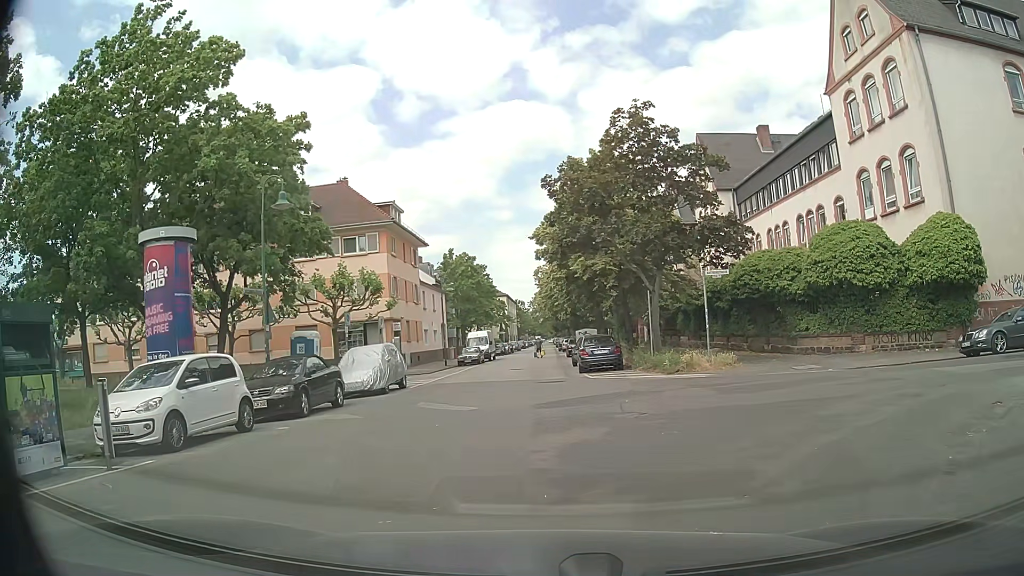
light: Day
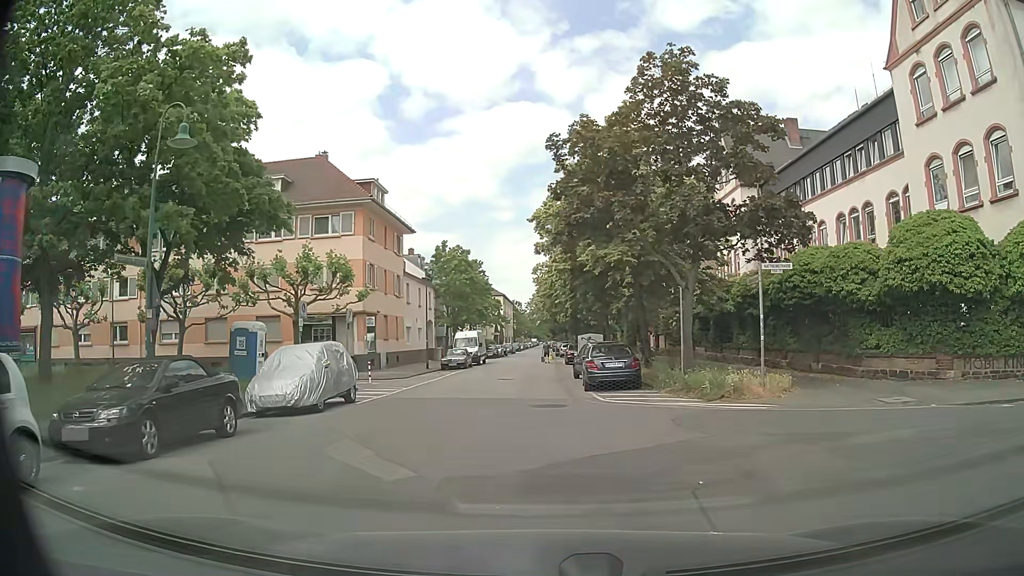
(+0.1, +6.3) m; +2°
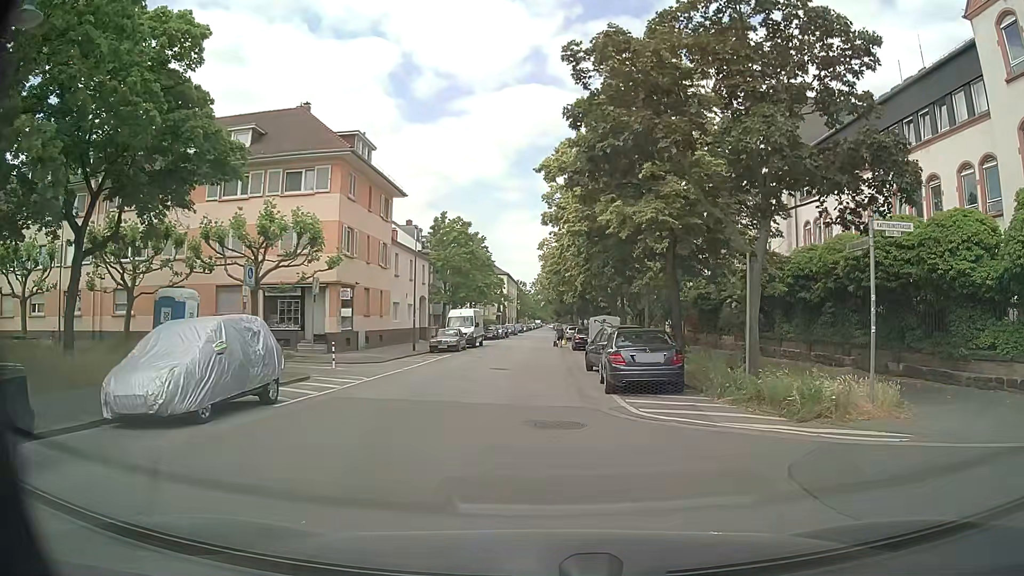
(-0.1, +5.9) m; 0°
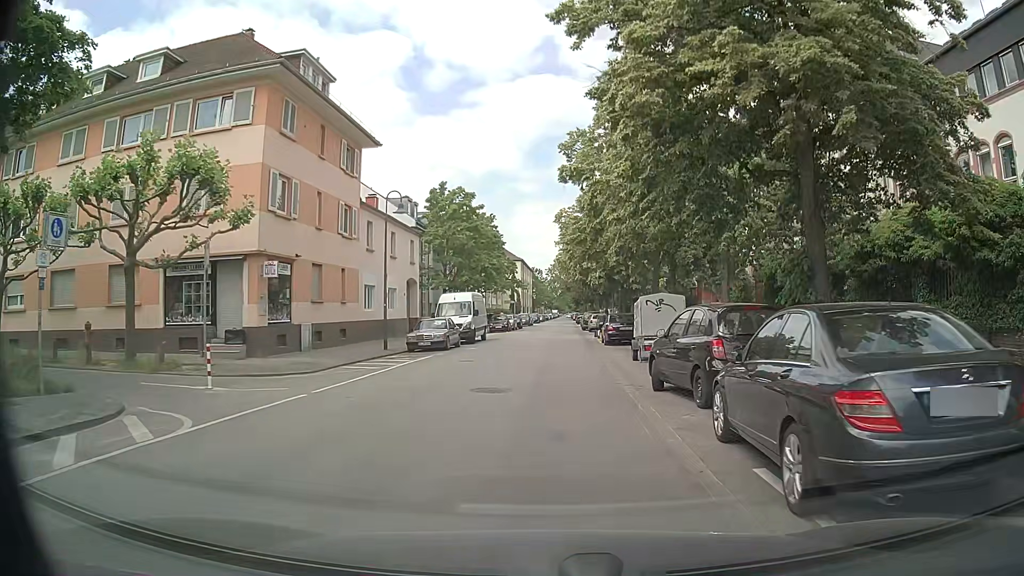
(-0.3, +10.8) m; -1°
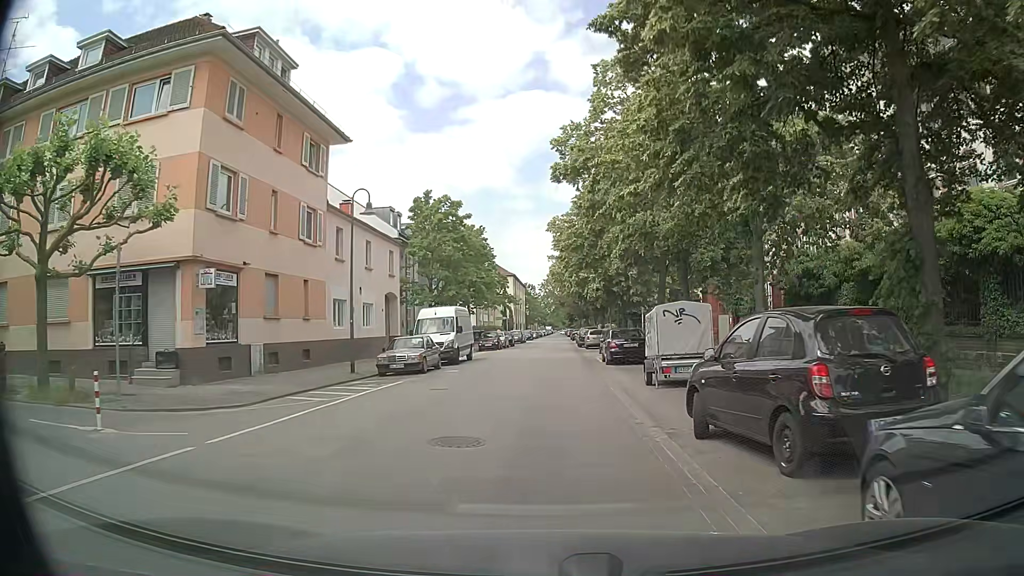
(0.0, +4.0) m; 0°
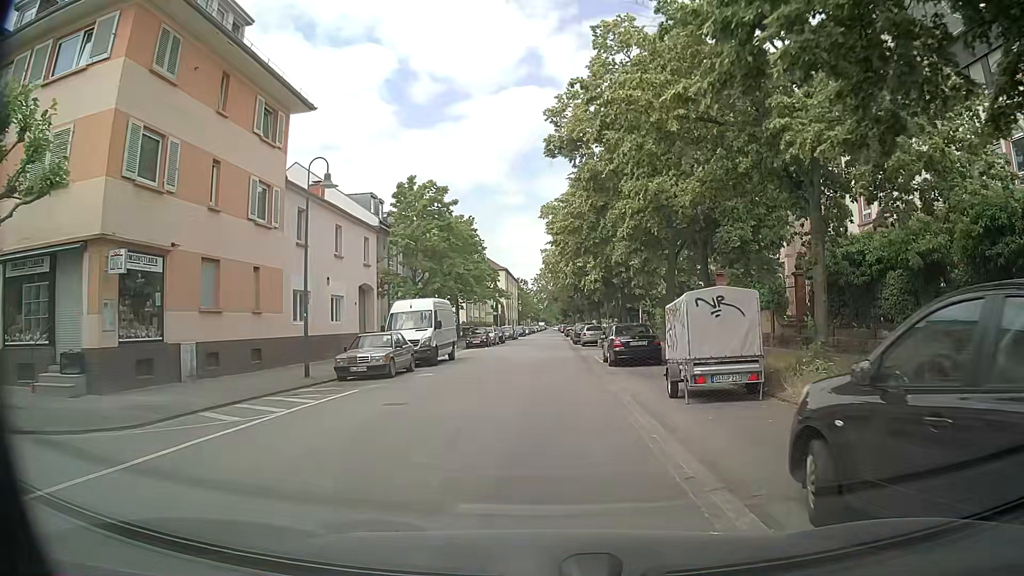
(0.0, +4.0) m; 0°
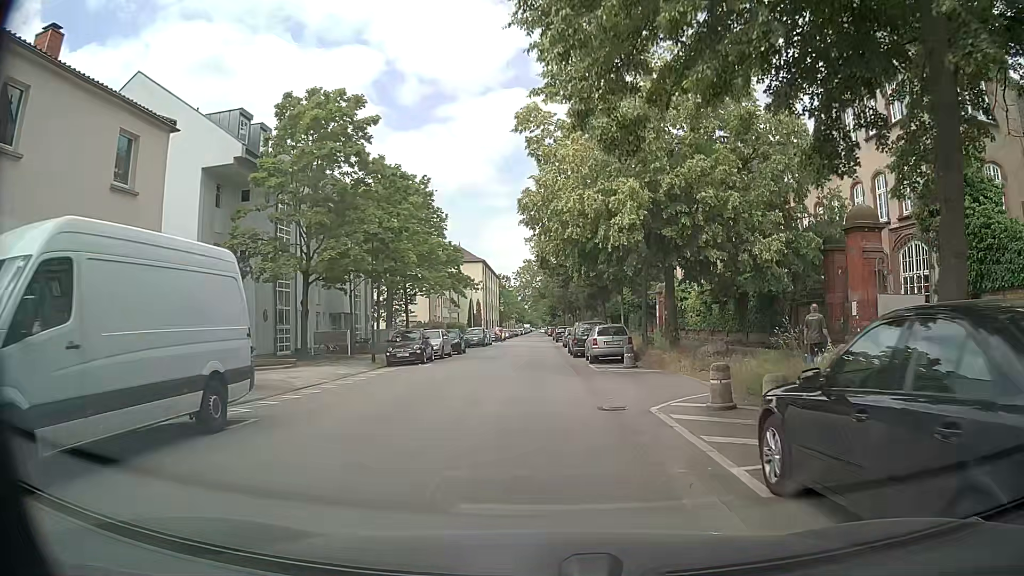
(+0.2, +20.8) m; +1°
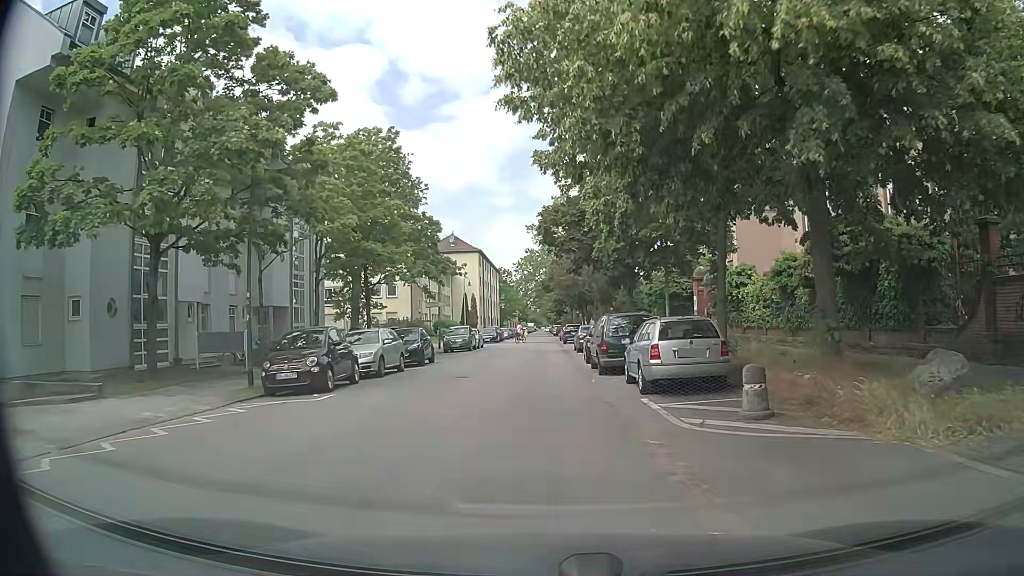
(-0.1, +13.1) m; 0°
